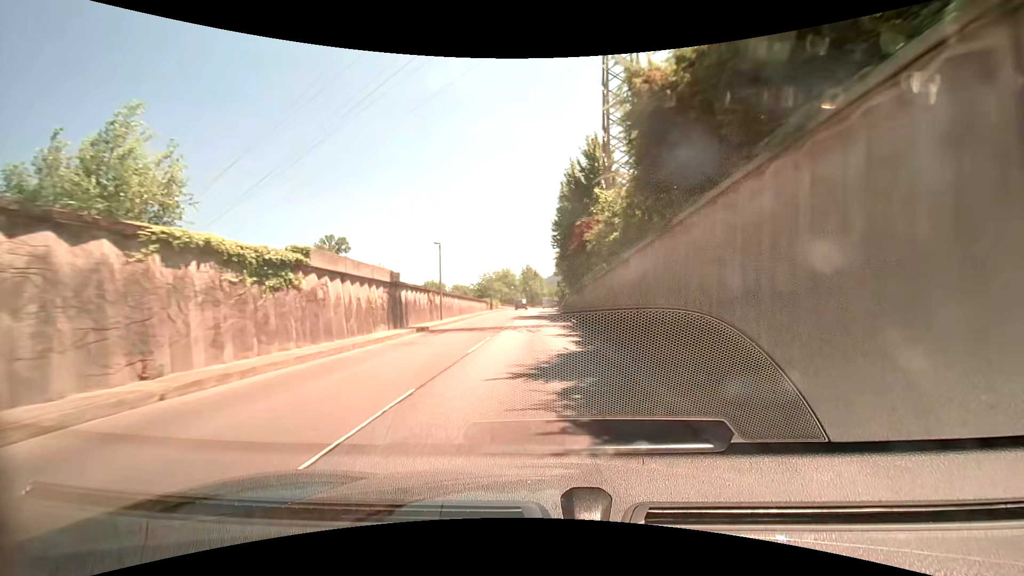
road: trunk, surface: asphalt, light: Day
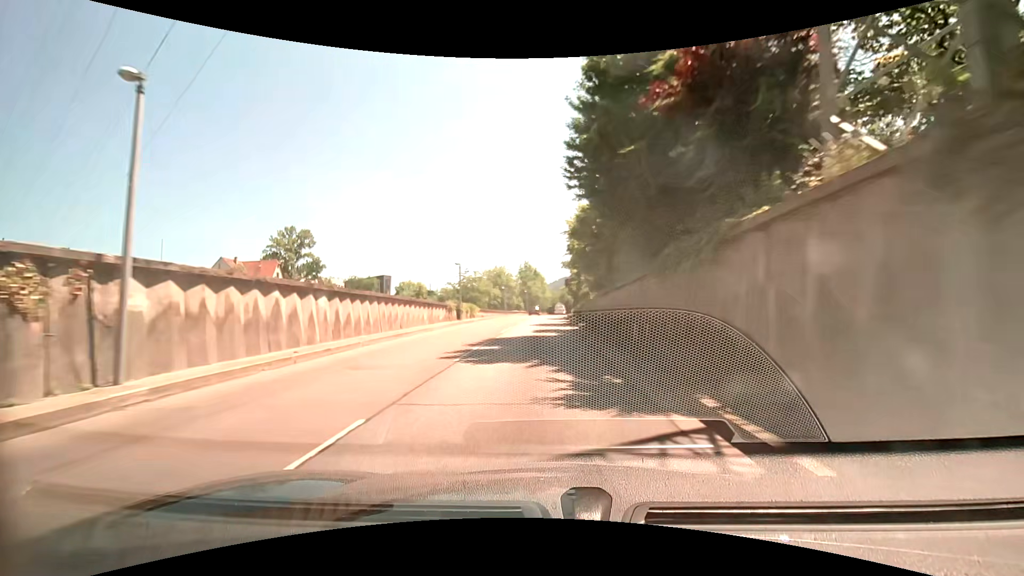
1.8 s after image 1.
(-0.2, +26.5) m; 0°
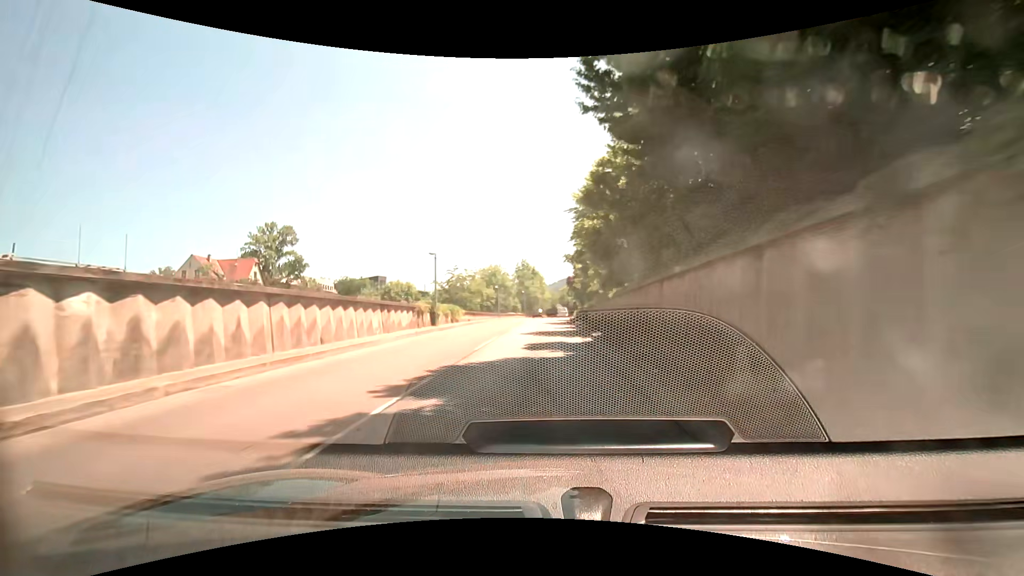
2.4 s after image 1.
(-0.1, +8.8) m; 0°
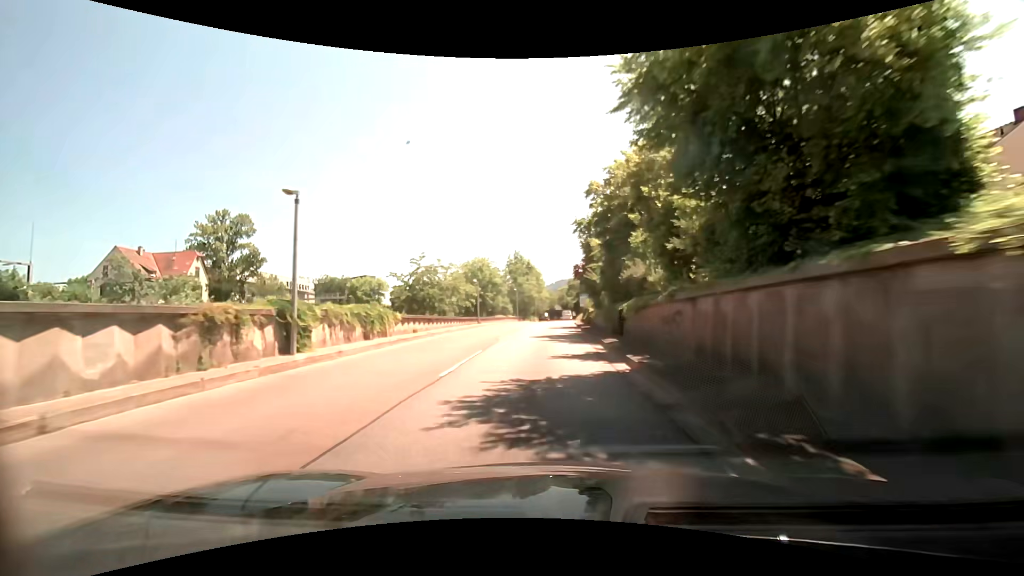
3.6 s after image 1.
(+0.1, +17.6) m; 0°
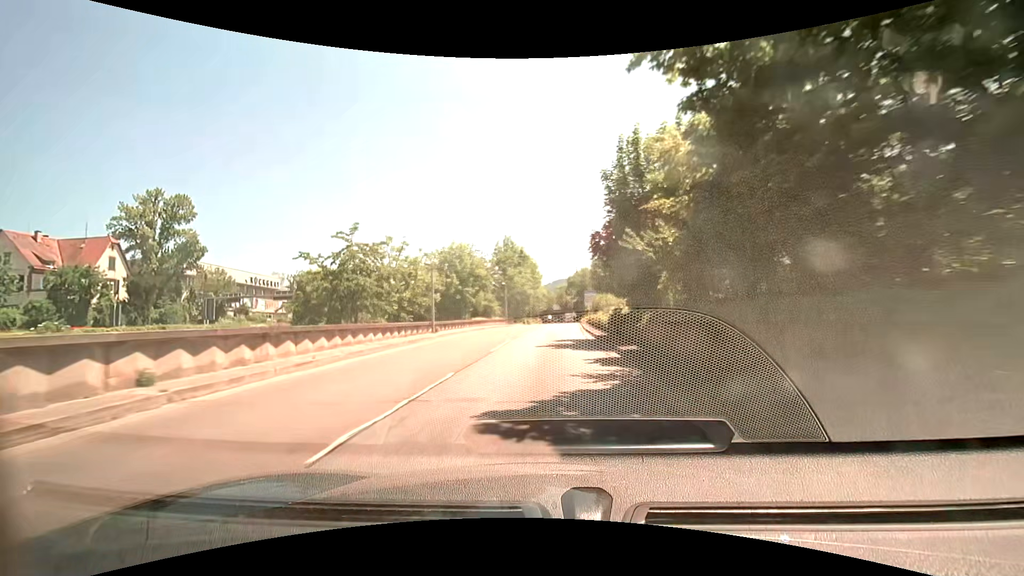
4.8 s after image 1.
(+0.1, +17.7) m; 0°
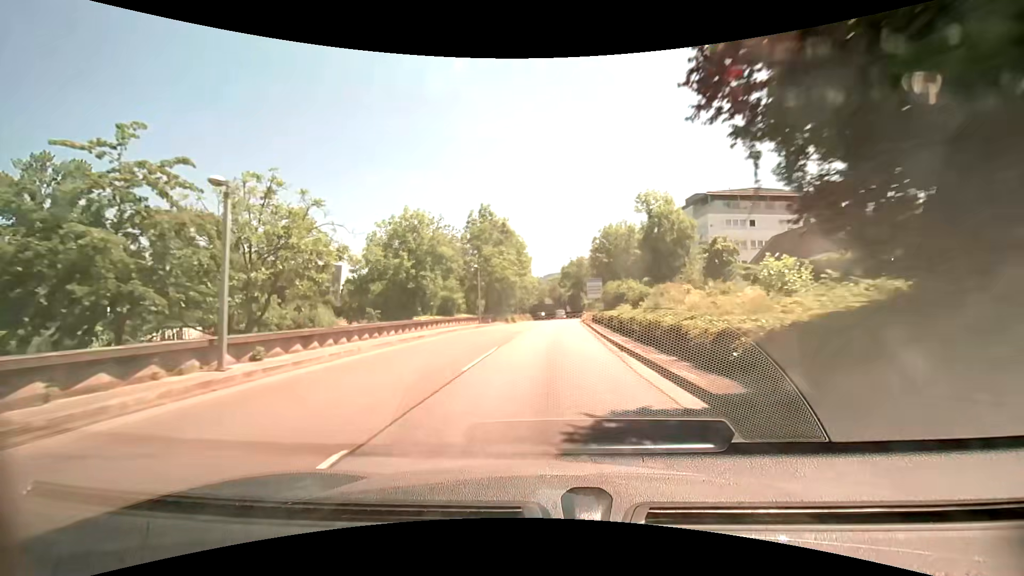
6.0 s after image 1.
(+0.1, +17.8) m; +1°
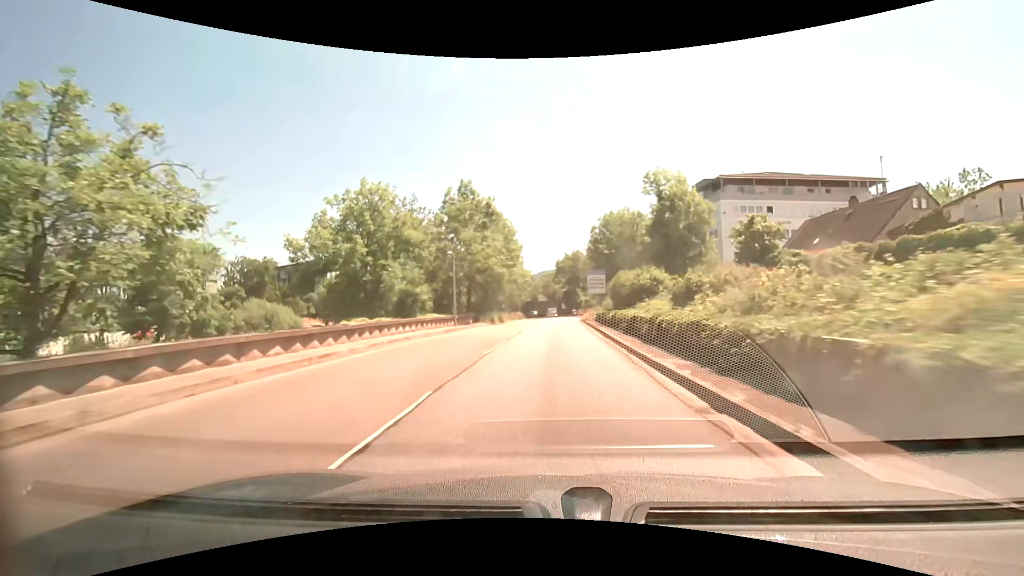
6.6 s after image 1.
(0.0, +9.0) m; 0°
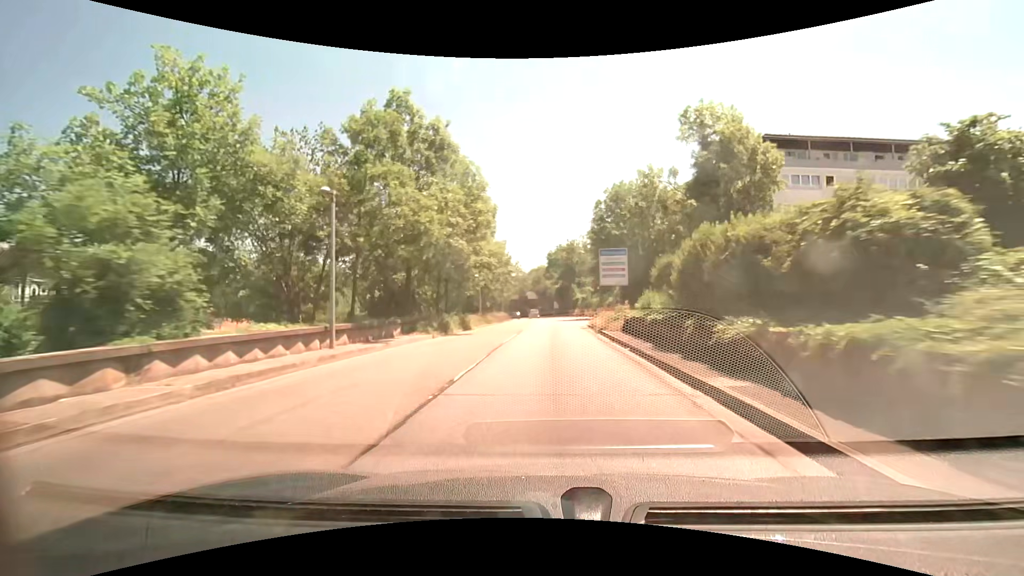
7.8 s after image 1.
(+0.3, +18.0) m; +1°
(0, +10) (0, +20) (0, +30) (0, +40) (+1, +50) (+1, +60) (0, +70) (0, +80) (-1, +90) (-2, +100) m
